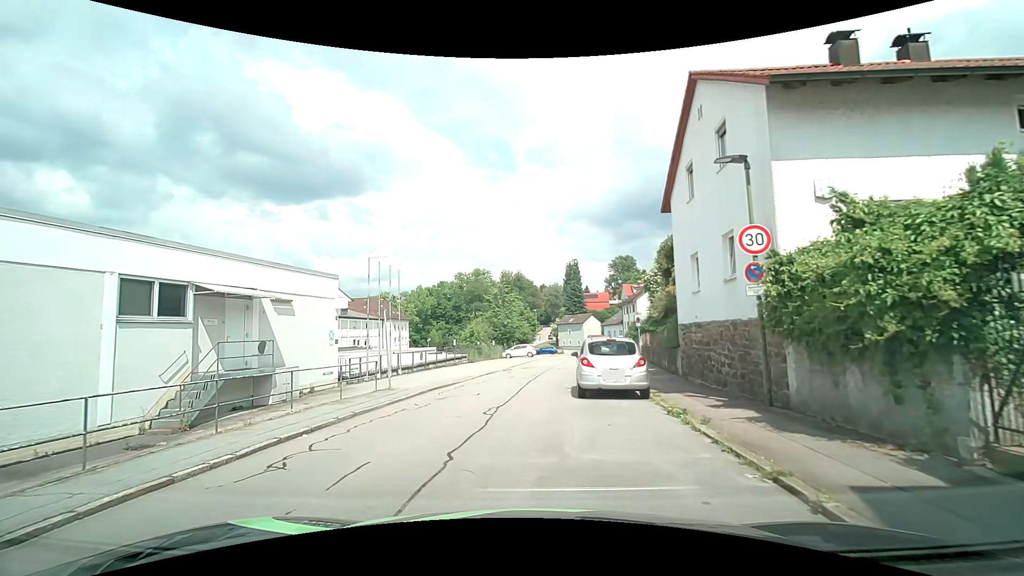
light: Day
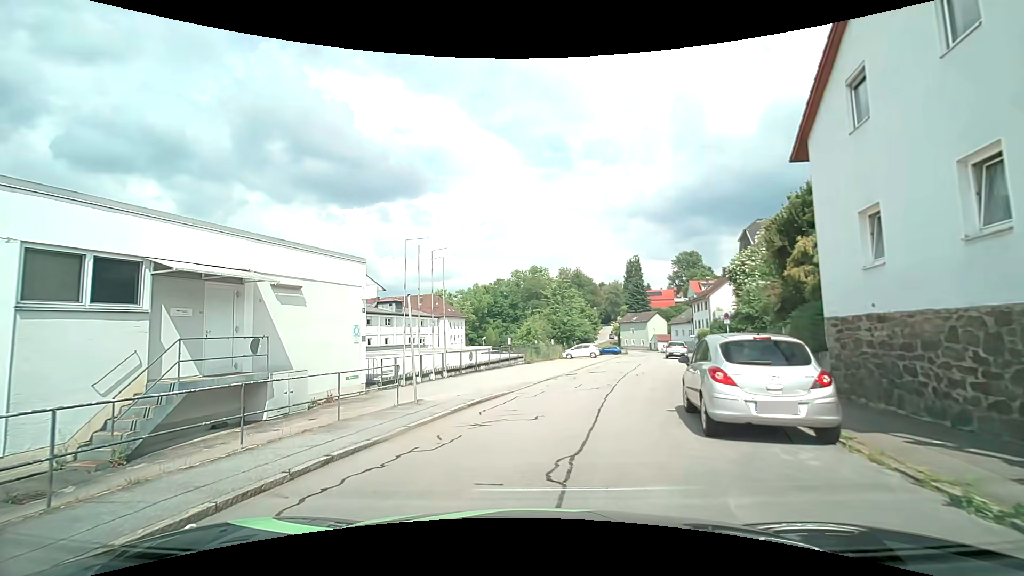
(-0.2, +4.7) m; -7°
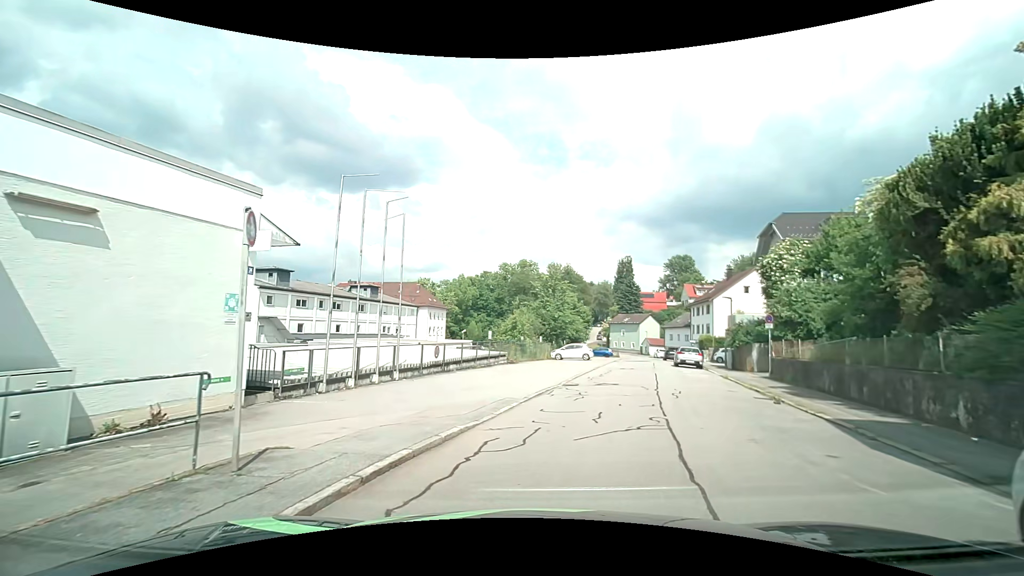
(-0.2, +7.1) m; +2°
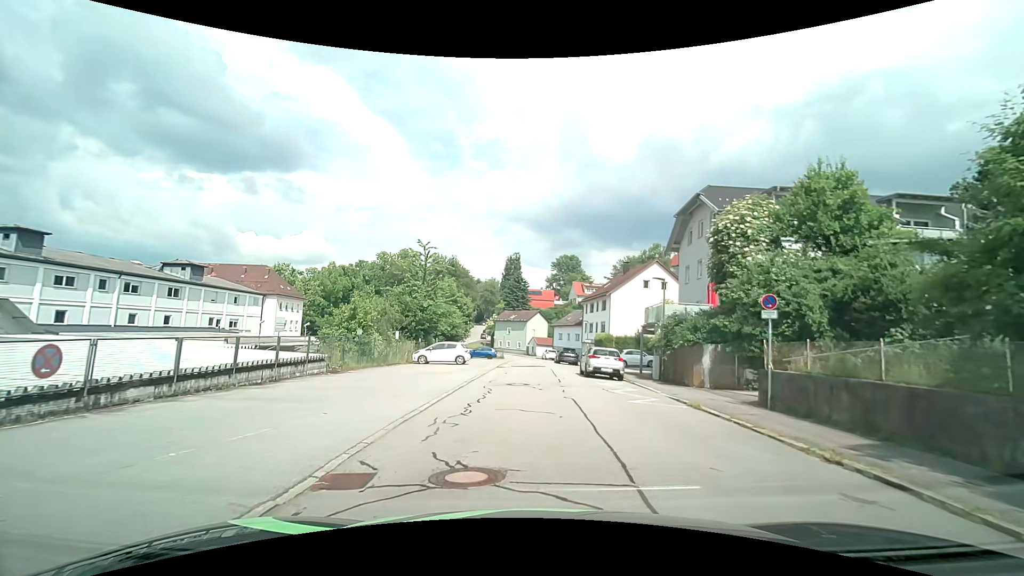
(+1.6, +12.5) m; +15°
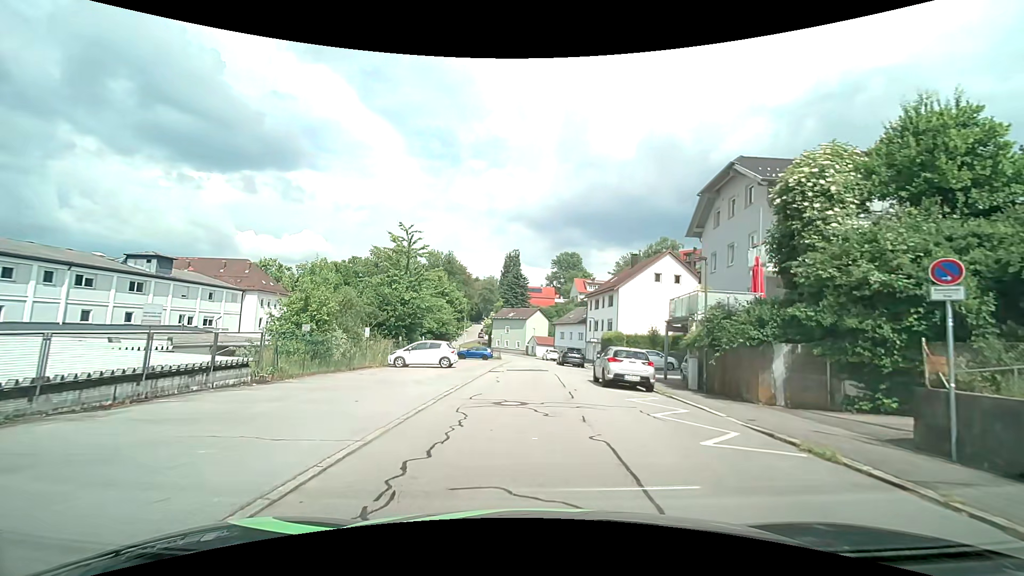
(-0.1, +5.8) m; -1°
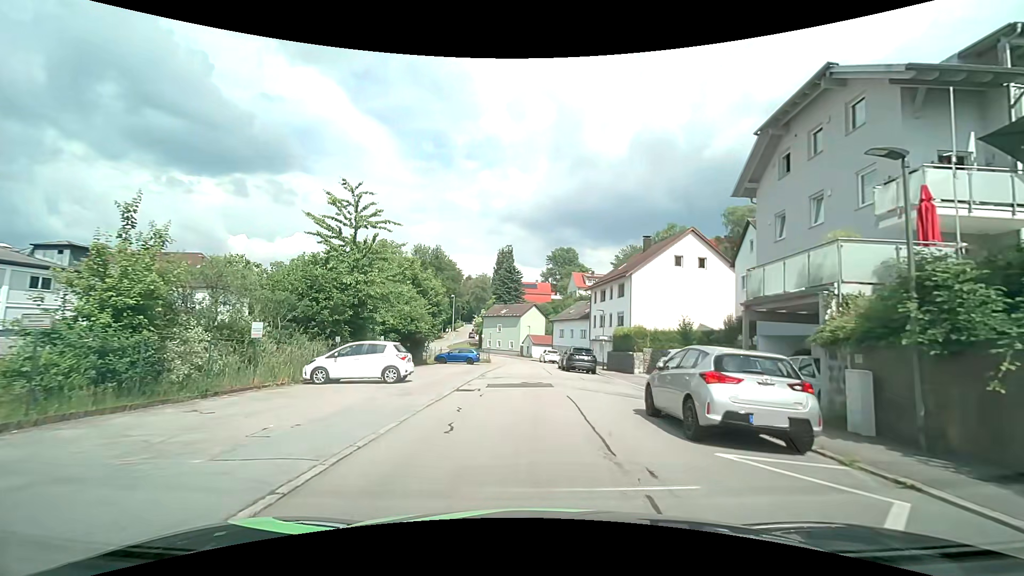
(0.0, +10.1) m; +1°
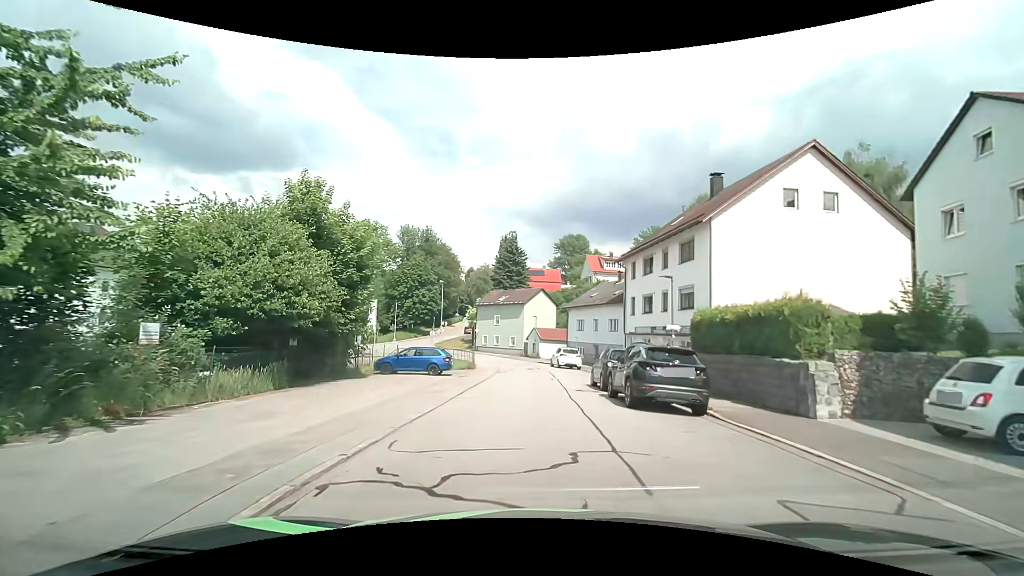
(-0.1, +19.1) m; 0°
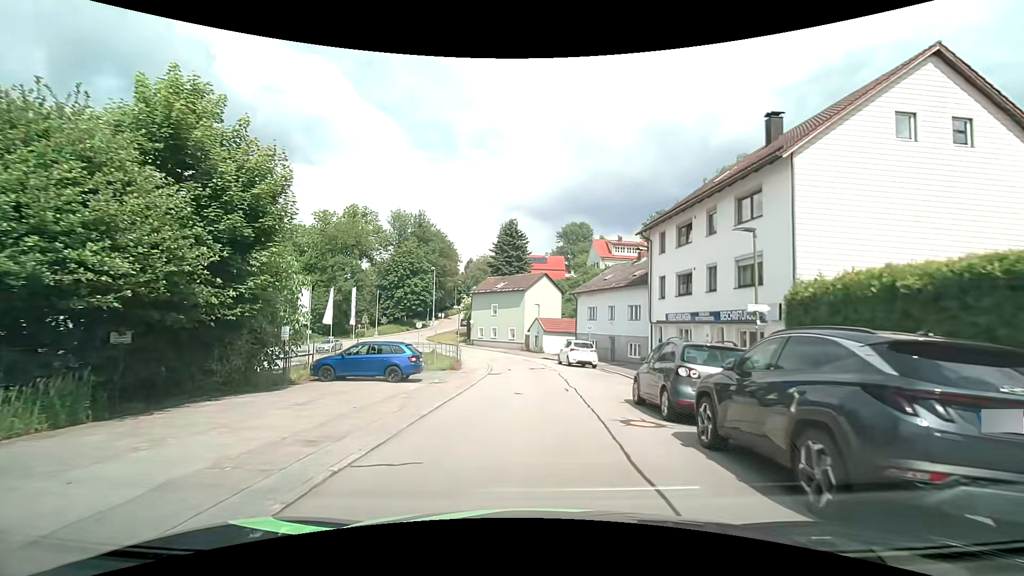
(-0.1, +8.1) m; -1°
(0, +10) (0, +20) (-1, +30) (-1, +40) (-4, +50) (-9, +58) (-15, +66) (-23, +72) (-31, +78) (-40, +83) m
